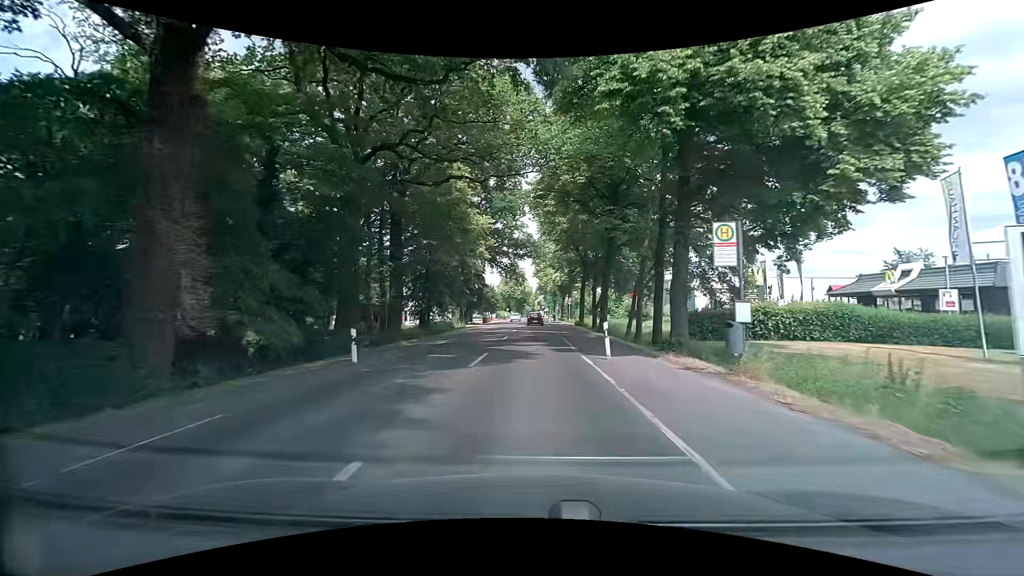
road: secondary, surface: asphalt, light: Day
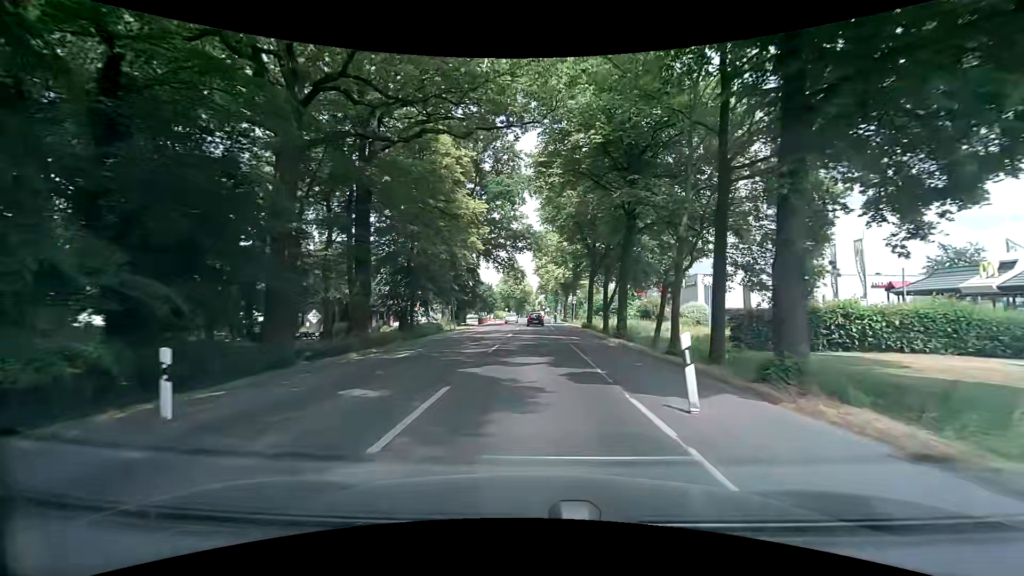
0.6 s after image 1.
(-0.1, +7.6) m; -1°
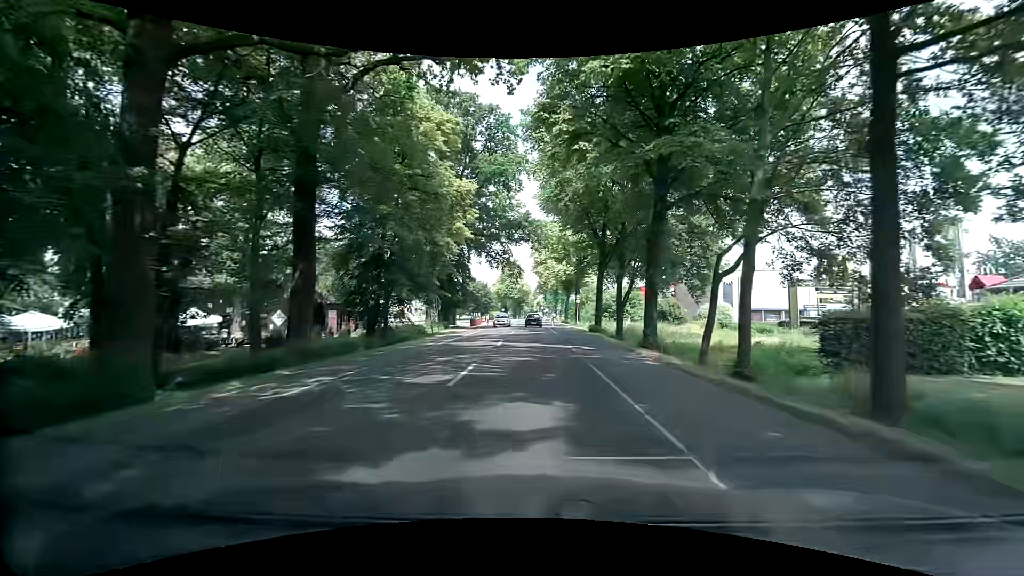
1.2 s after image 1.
(0.0, +7.6) m; +1°
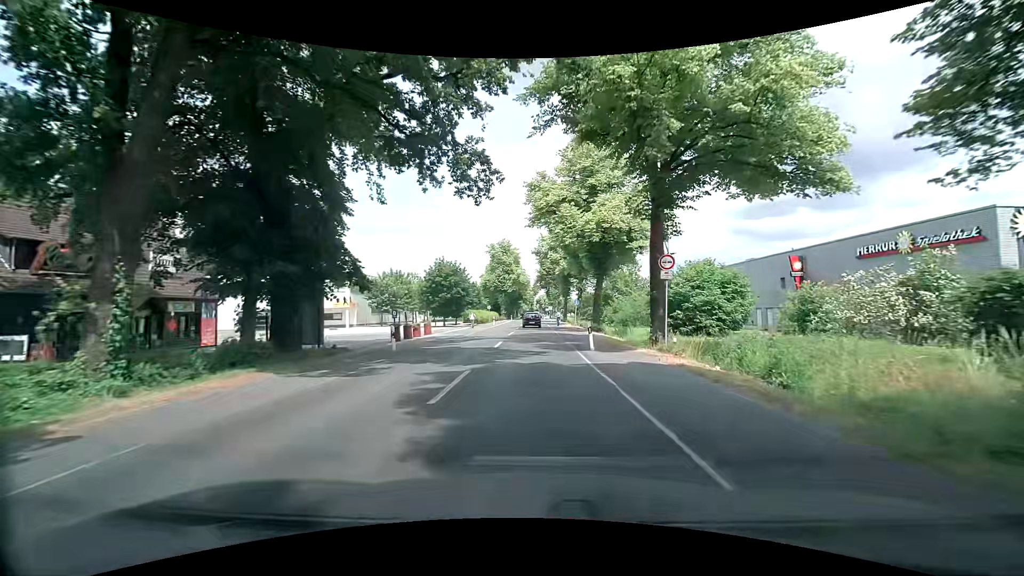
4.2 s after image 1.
(-0.2, +38.1) m; -1°
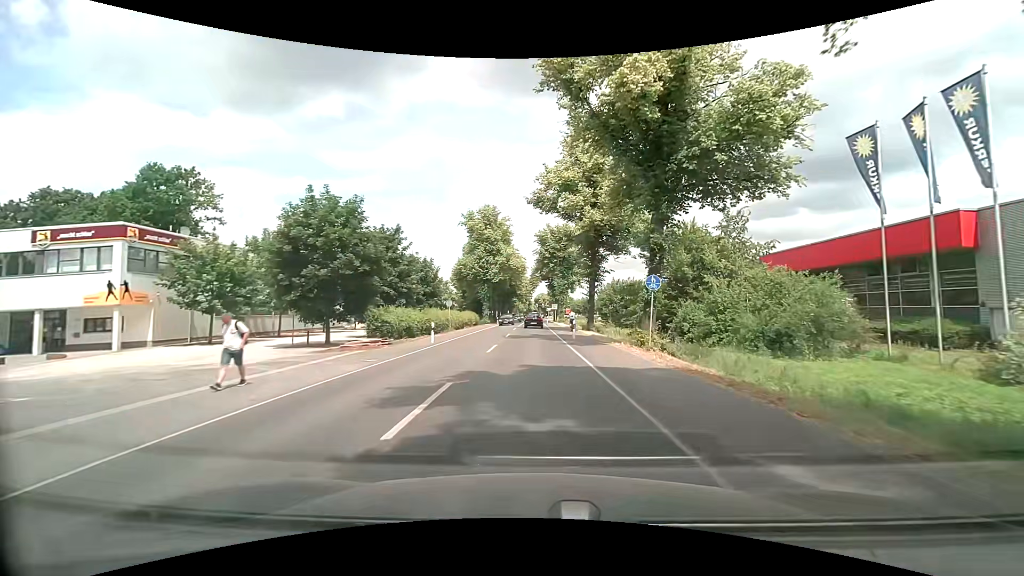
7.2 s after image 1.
(+0.6, +38.3) m; +1°
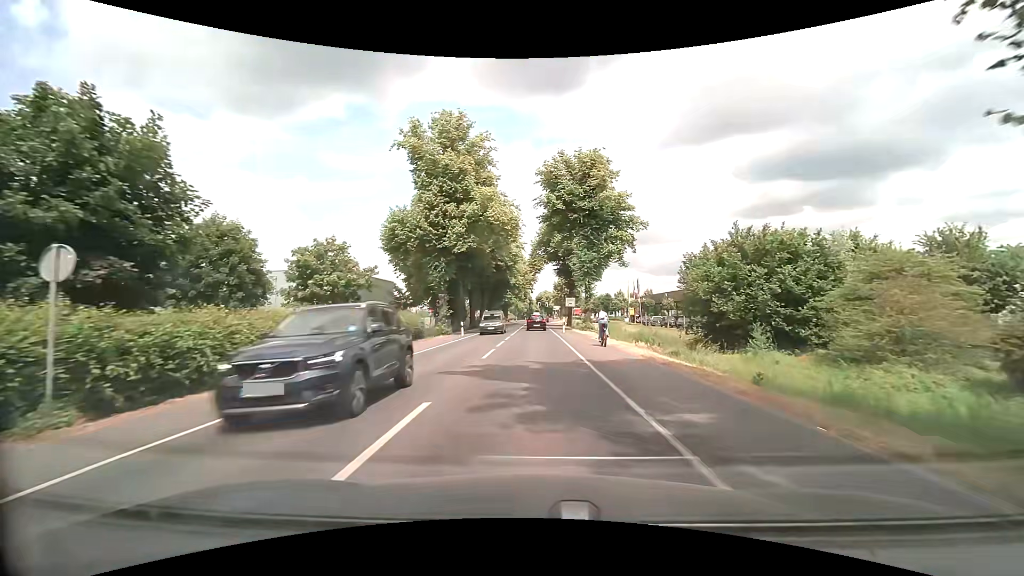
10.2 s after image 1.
(+0.1, +38.3) m; 0°
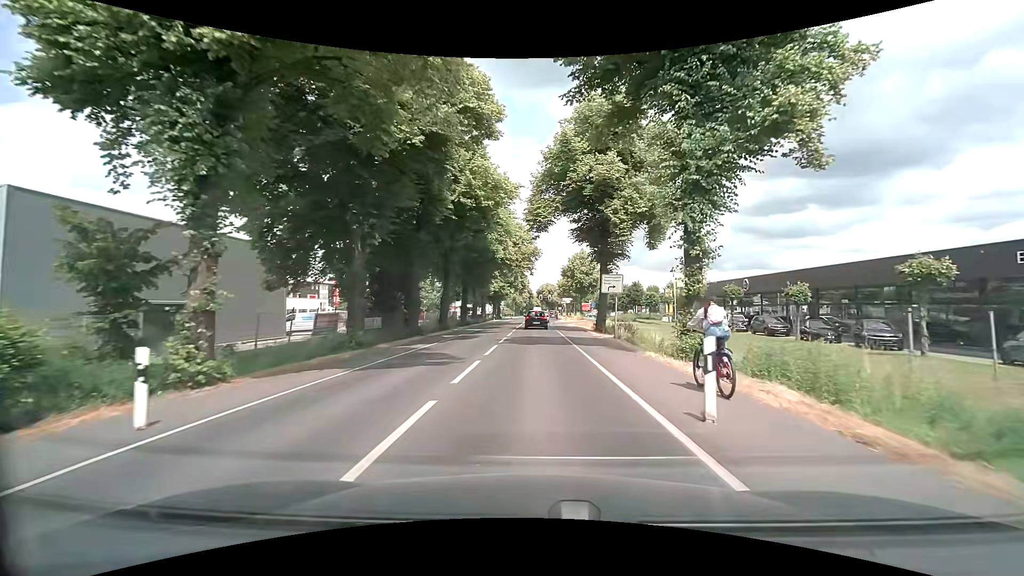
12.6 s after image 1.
(-0.1, +30.2) m; 0°
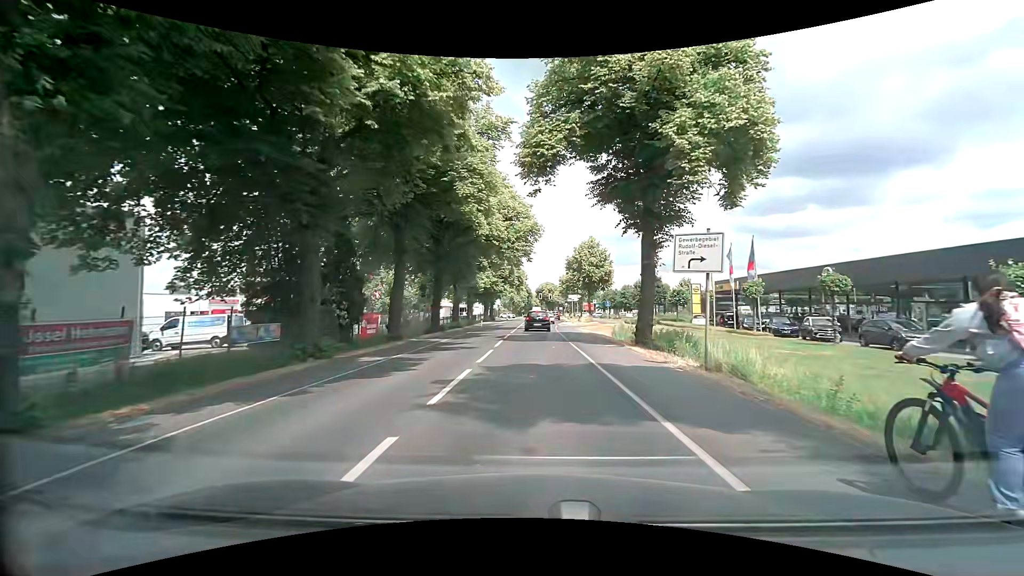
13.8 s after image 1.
(+0.1, +14.1) m; +1°
(0, +10) (0, +20) (0, +30) (0, +40) (0, +50) (+1, +60) (+1, +70) (+2, +80) (+2, +90) (+2, +100) m
